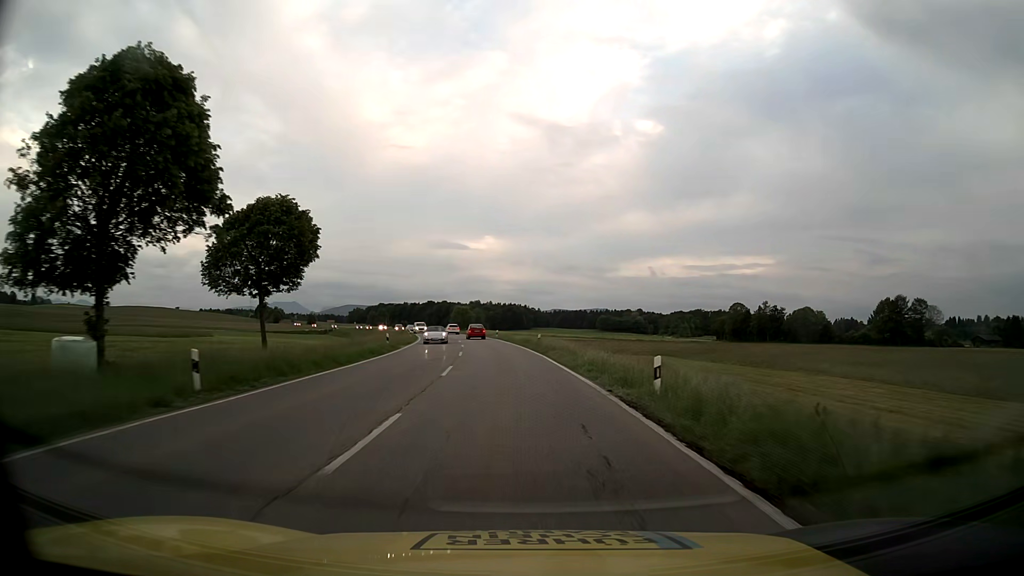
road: primary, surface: asphalt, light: Day
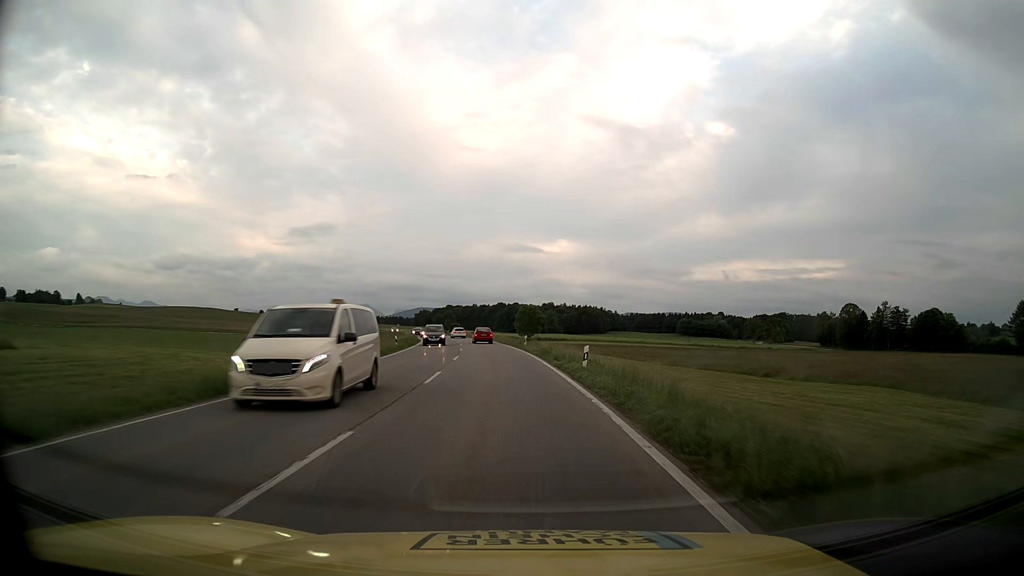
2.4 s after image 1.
(-2.7, +49.8) m; -6°
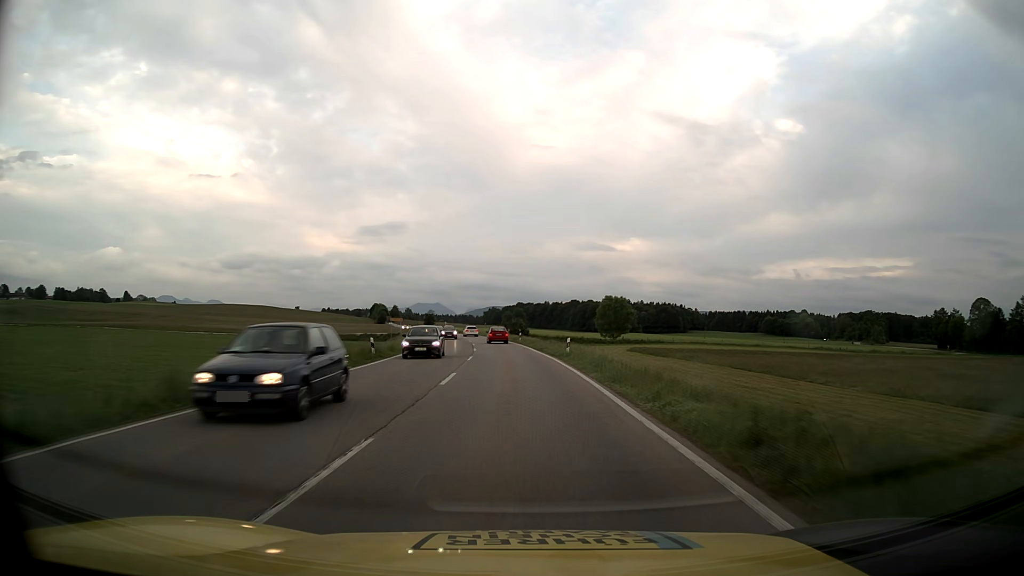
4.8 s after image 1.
(-2.8, +49.0) m; -6°
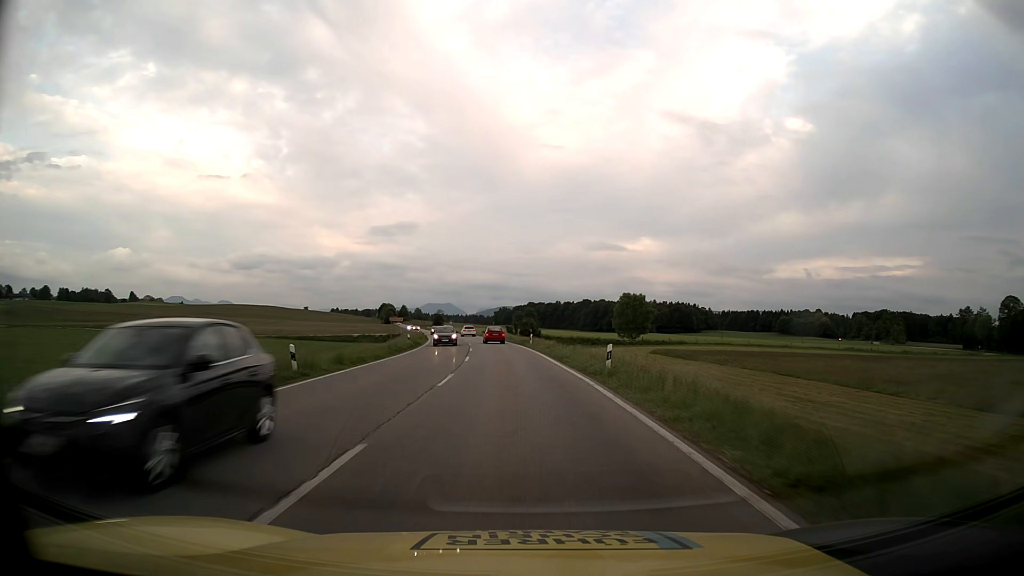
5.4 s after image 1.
(-0.1, +12.2) m; -1°
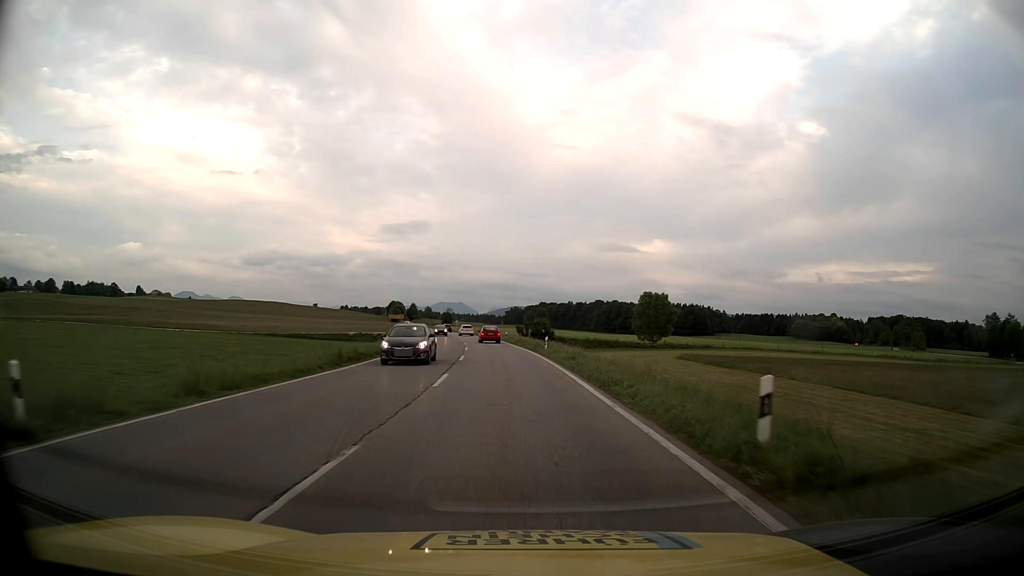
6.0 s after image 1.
(-0.1, +12.2) m; -1°
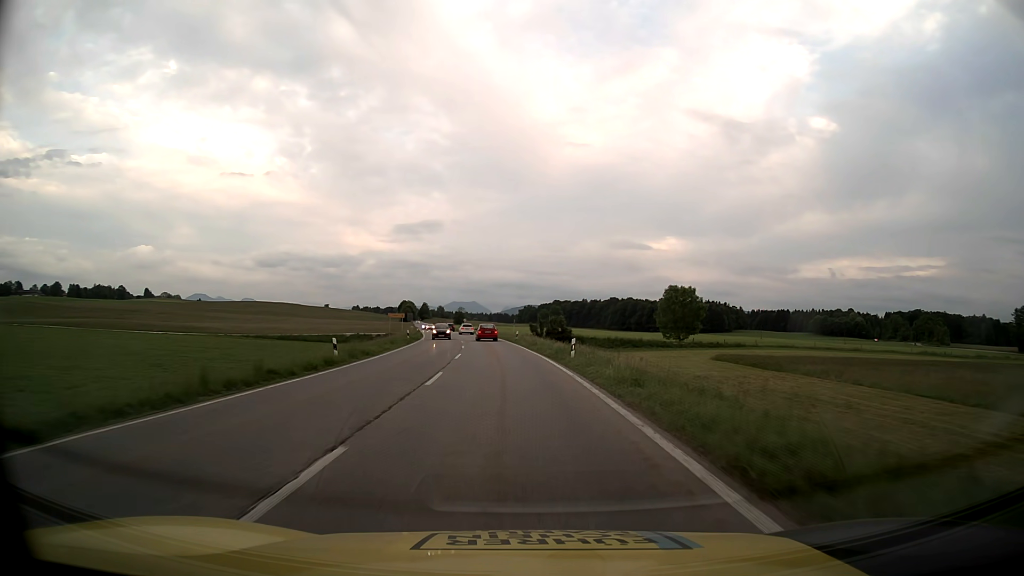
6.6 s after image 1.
(-0.1, +12.3) m; -1°
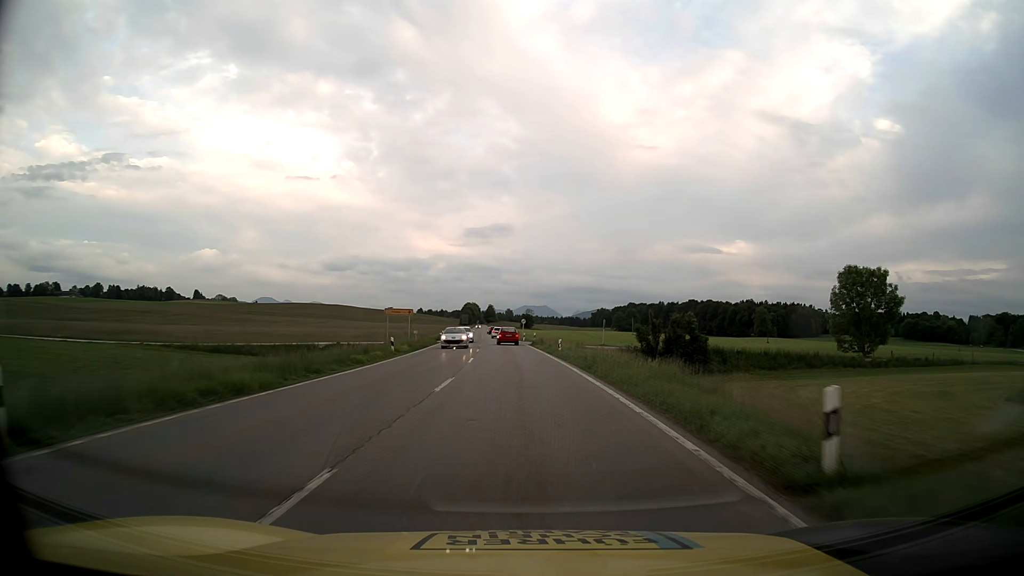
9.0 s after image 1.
(-2.8, +49.4) m; -6°
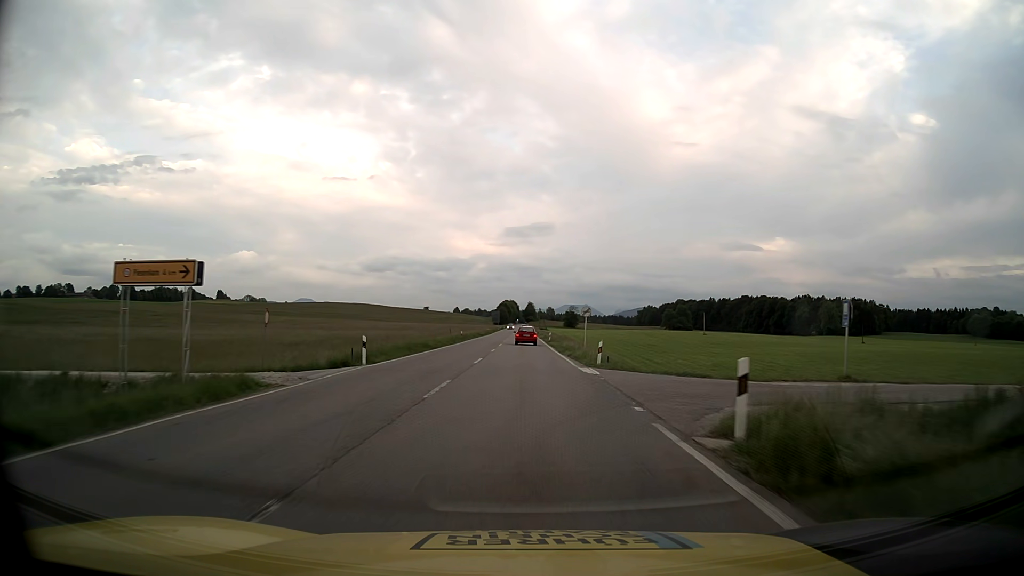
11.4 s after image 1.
(-1.4, +49.4) m; -3°
(0, +10) (0, +20) (0, +30) (0, +40) (0, +50) (0, +60) (0, +70) (0, +80) (0, +90) (0, +100) m
